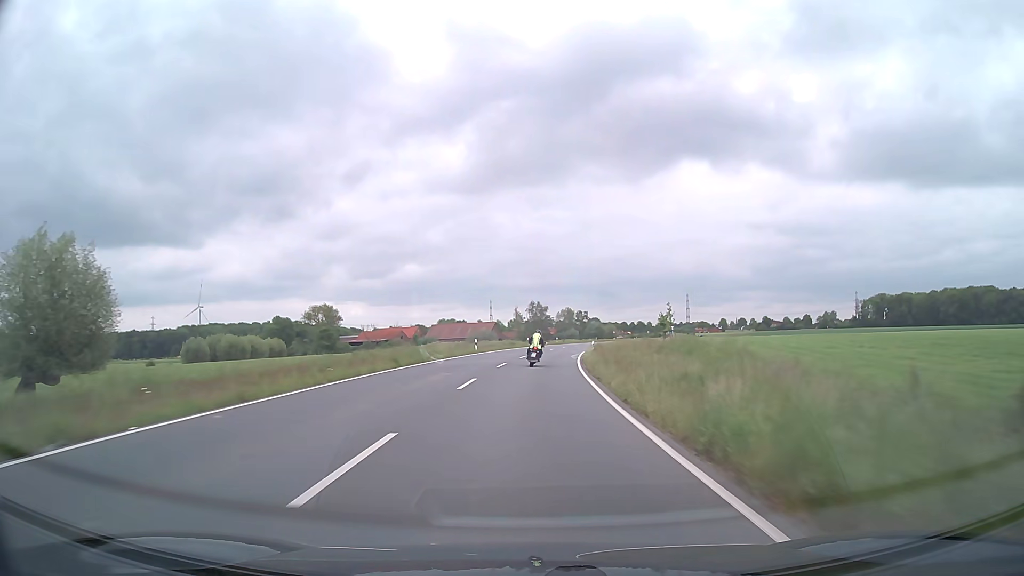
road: secondary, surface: asphalt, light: Day
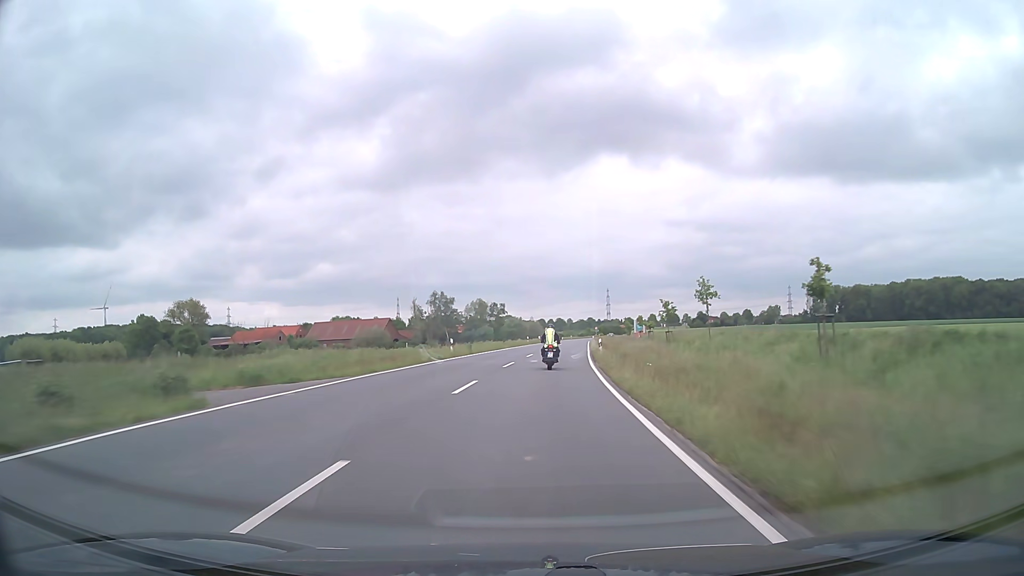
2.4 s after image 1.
(+3.5, +62.1) m; +7°
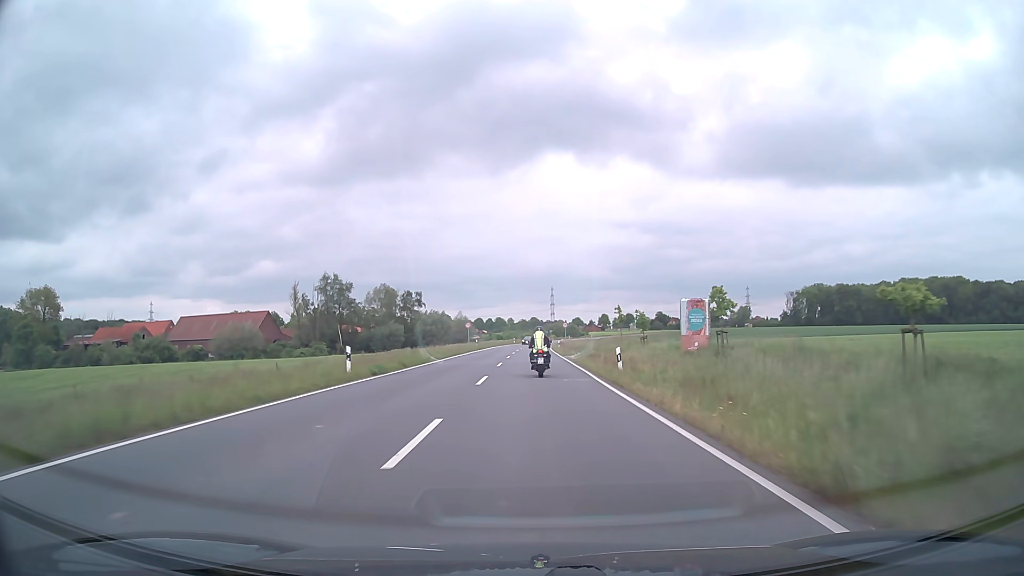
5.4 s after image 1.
(+3.8, +67.1) m; +5°
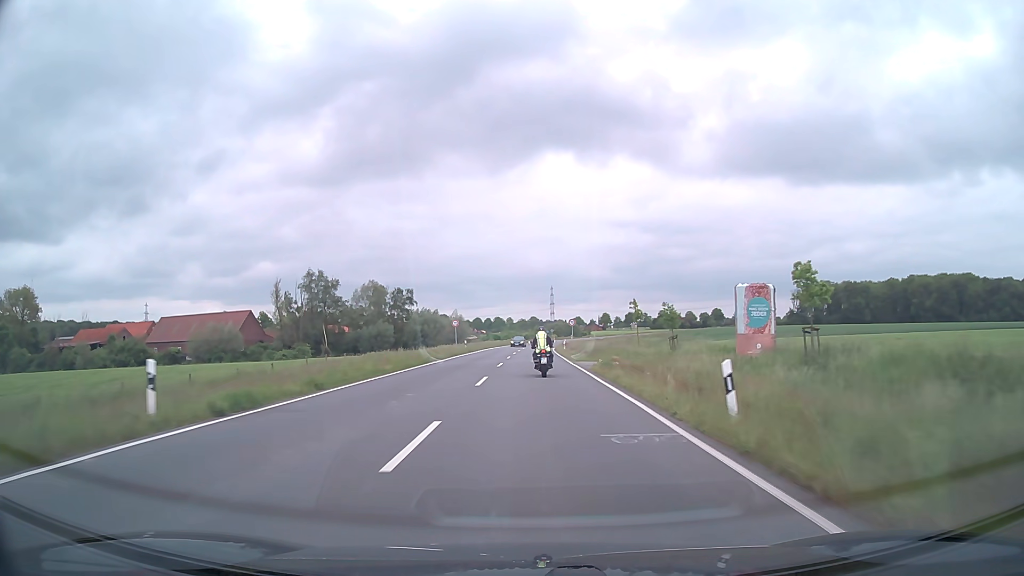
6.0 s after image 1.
(0.0, +12.0) m; 0°
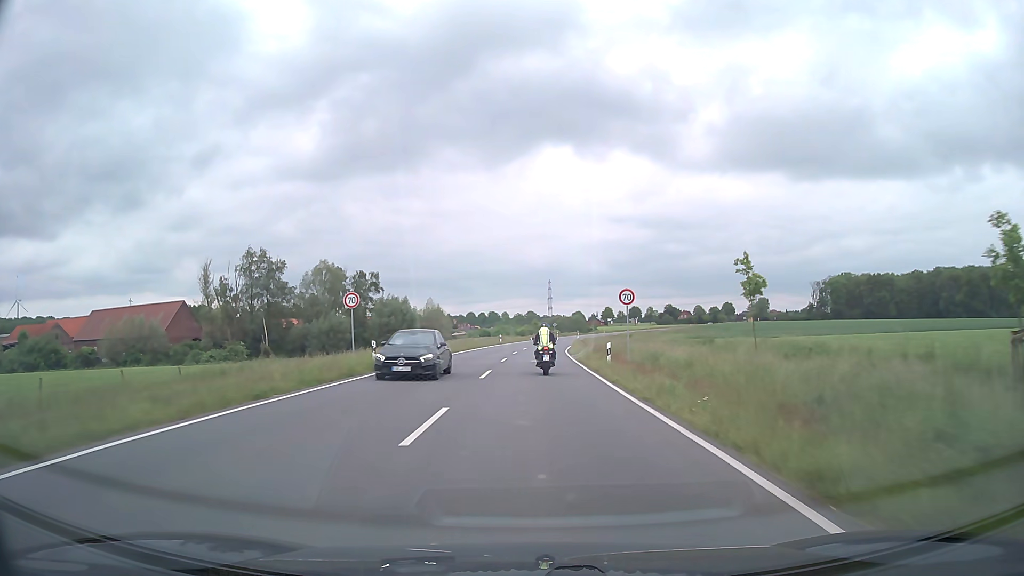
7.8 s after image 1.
(0.0, +34.6) m; 0°
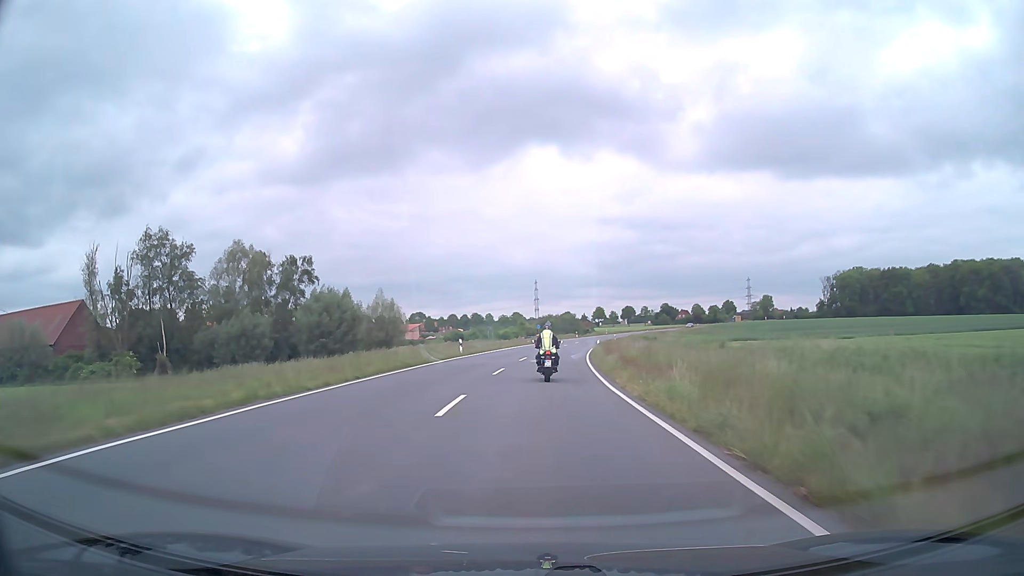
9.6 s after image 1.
(+0.2, +32.6) m; +1°
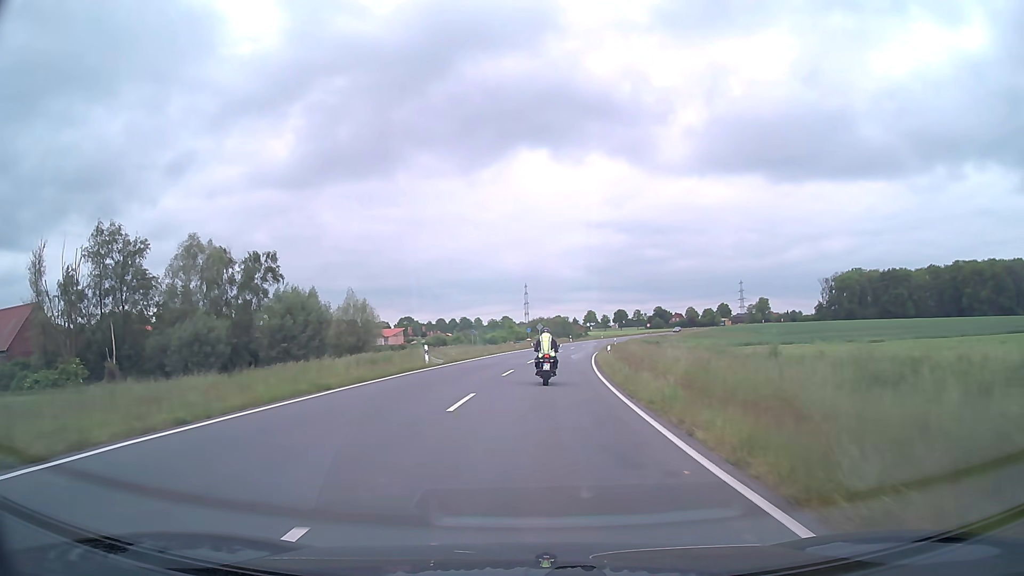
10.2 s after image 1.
(+0.1, +10.5) m; +1°
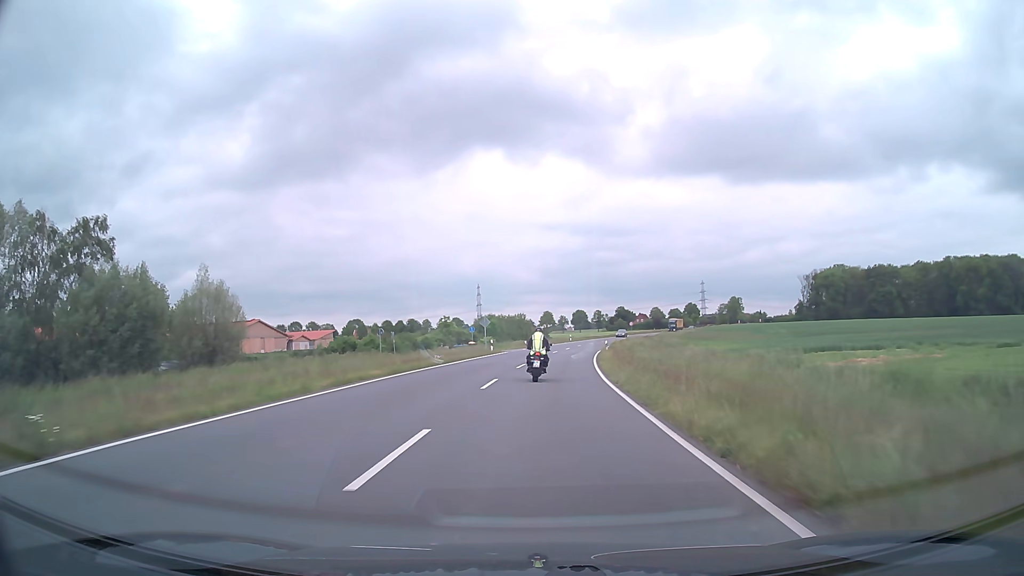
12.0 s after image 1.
(+1.0, +30.7) m; +4°
(0, +10) (0, +20) (+1, +30) (+2, +40) (+3, +50) (+4, +60) (+6, +70) (+8, +80) (+10, +89) (+12, +99) m
